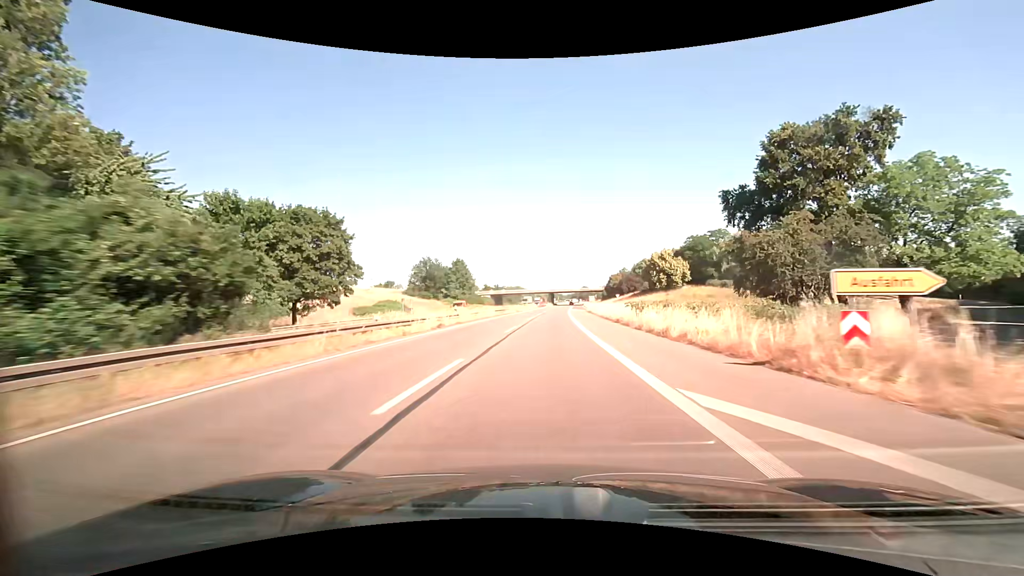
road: trunk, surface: asphalt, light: Day
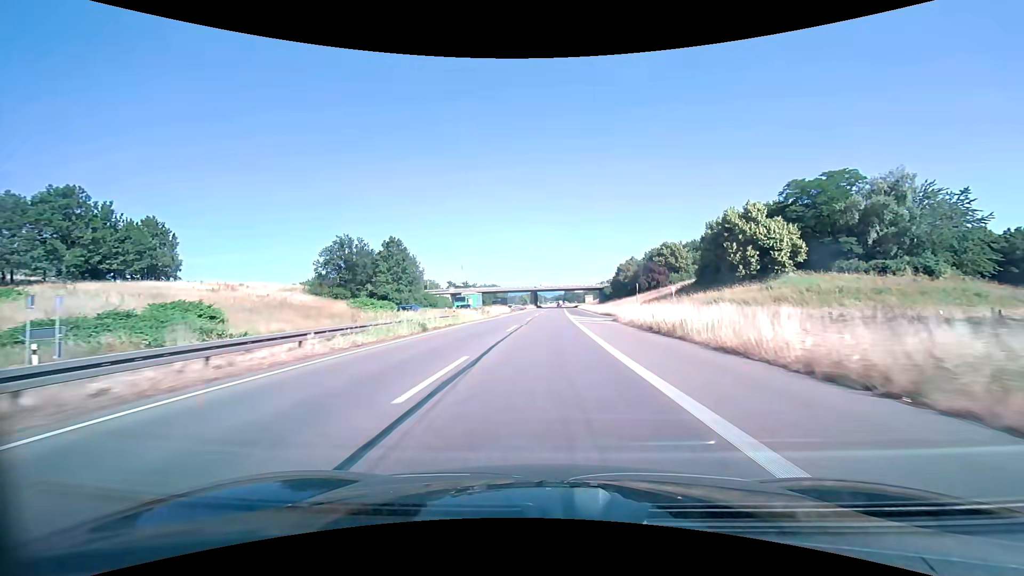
(+0.9, +54.5) m; +2°
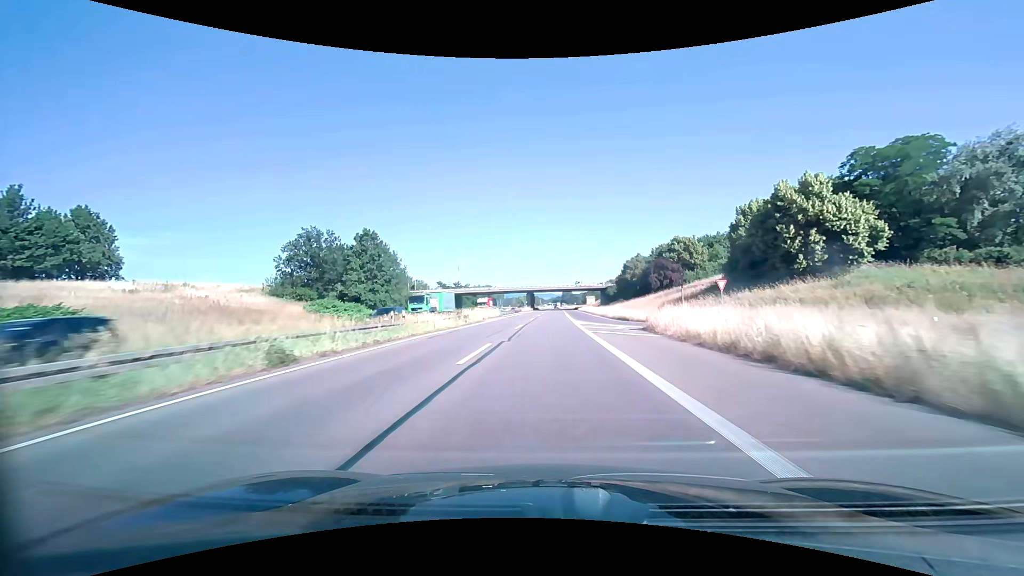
(+0.1, +13.7) m; 0°
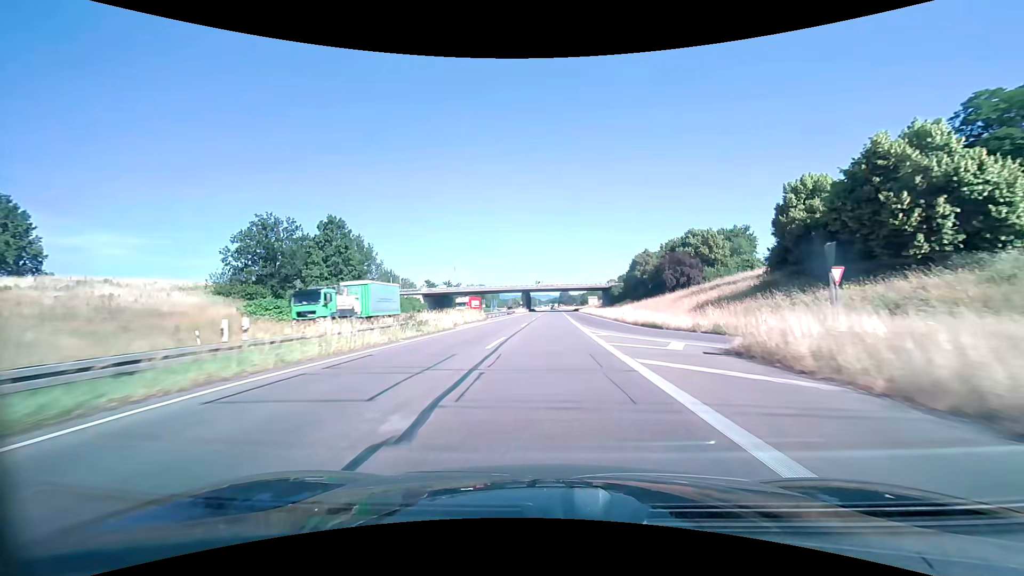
(0.0, +13.7) m; 0°
